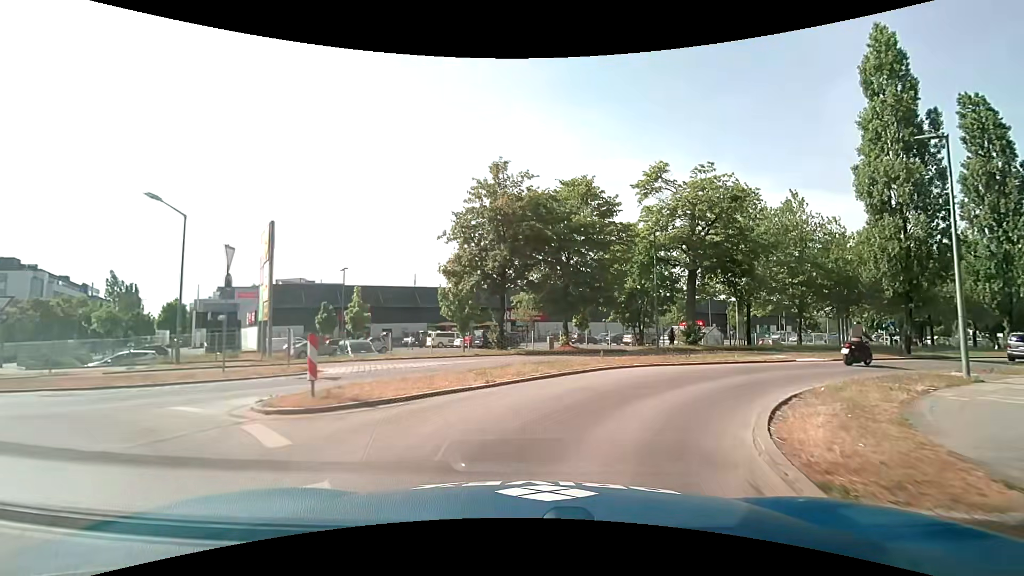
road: tertiary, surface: asphalt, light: Day
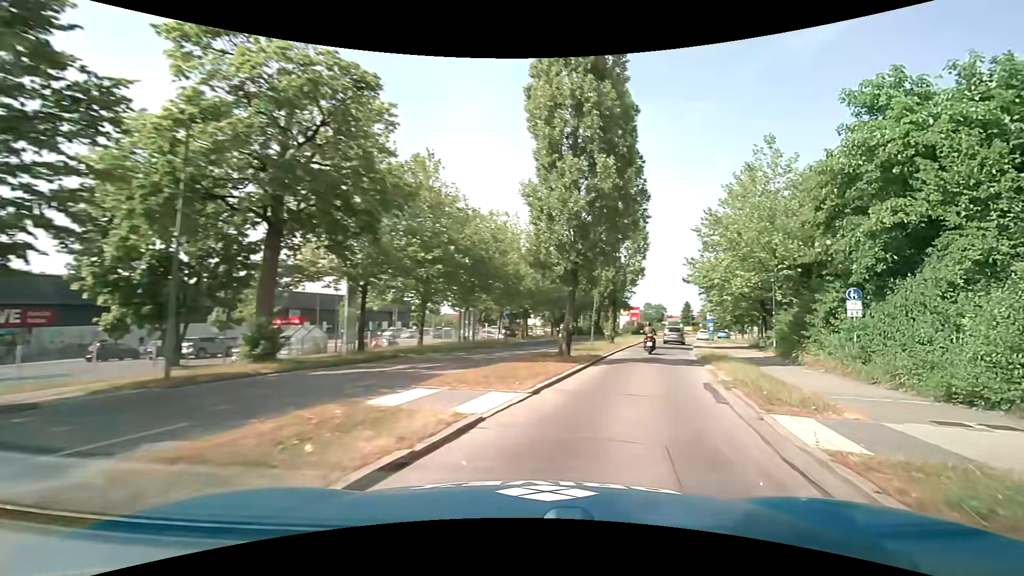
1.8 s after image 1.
(+5.0, +15.0) m; +41°
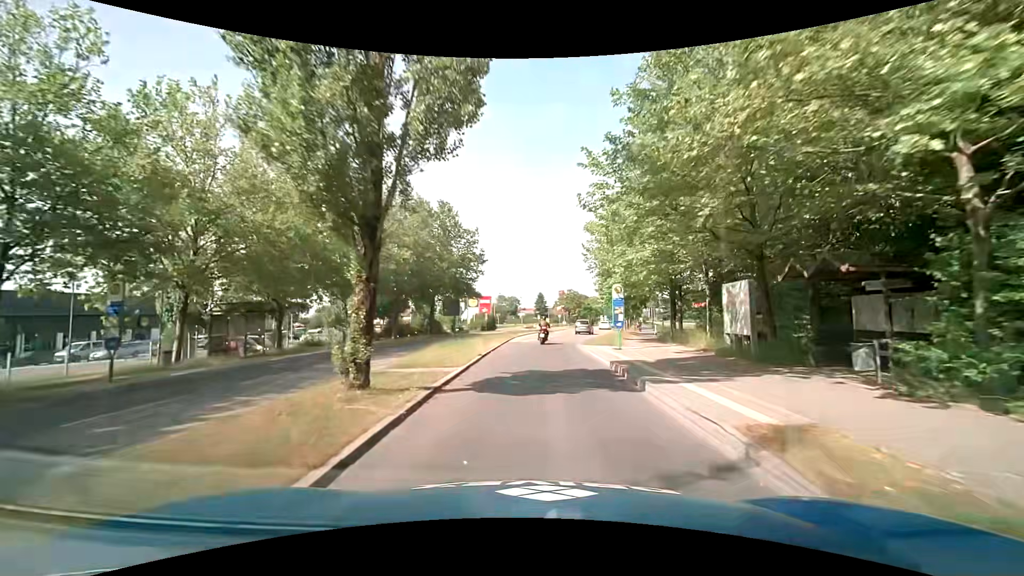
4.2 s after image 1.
(+5.8, +25.3) m; +17°
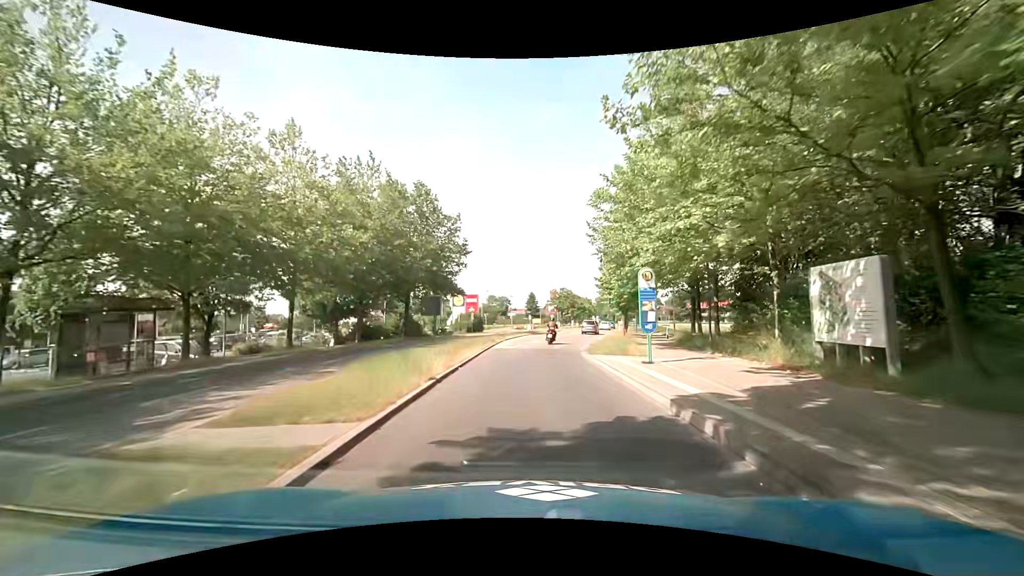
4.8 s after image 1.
(+0.1, +7.4) m; +1°
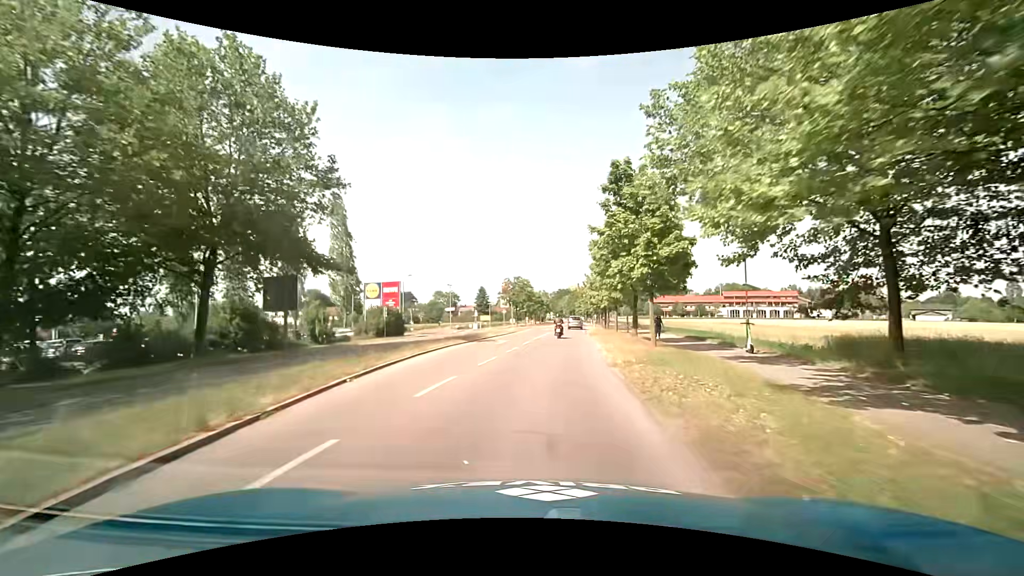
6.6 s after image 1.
(+1.0, +23.3) m; +5°
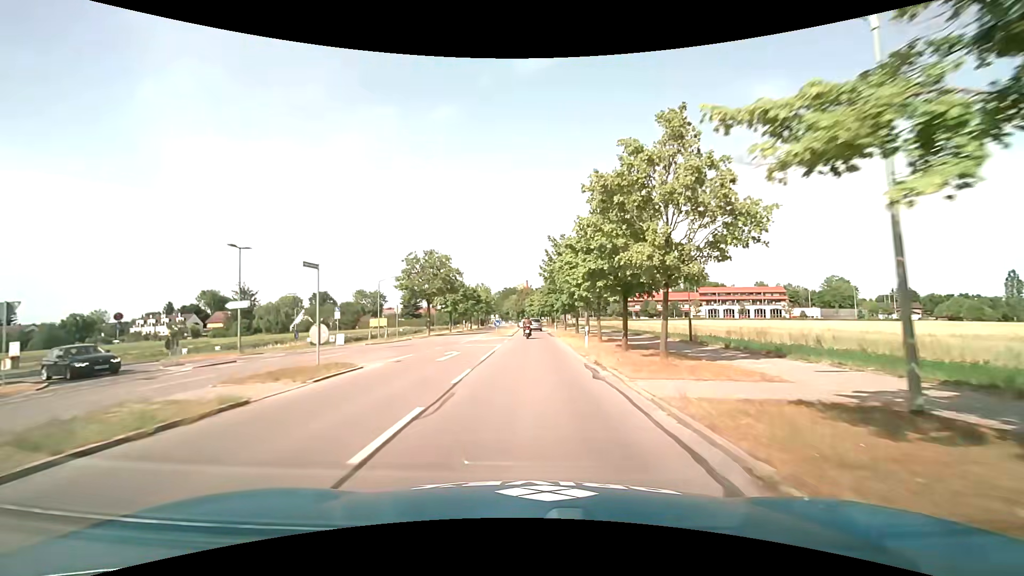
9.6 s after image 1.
(+2.9, +39.6) m; +6°
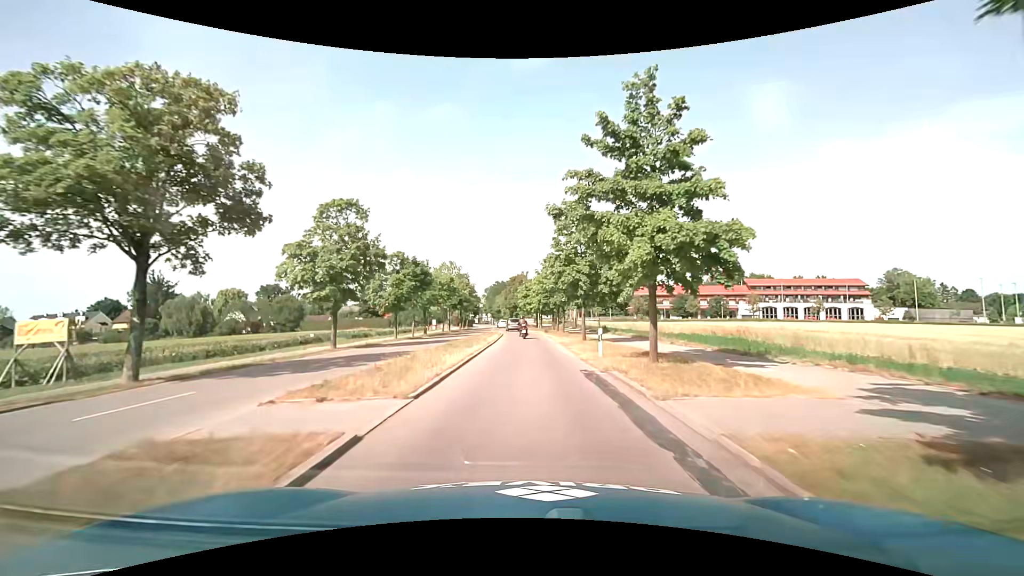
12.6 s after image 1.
(+0.5, +40.4) m; +1°
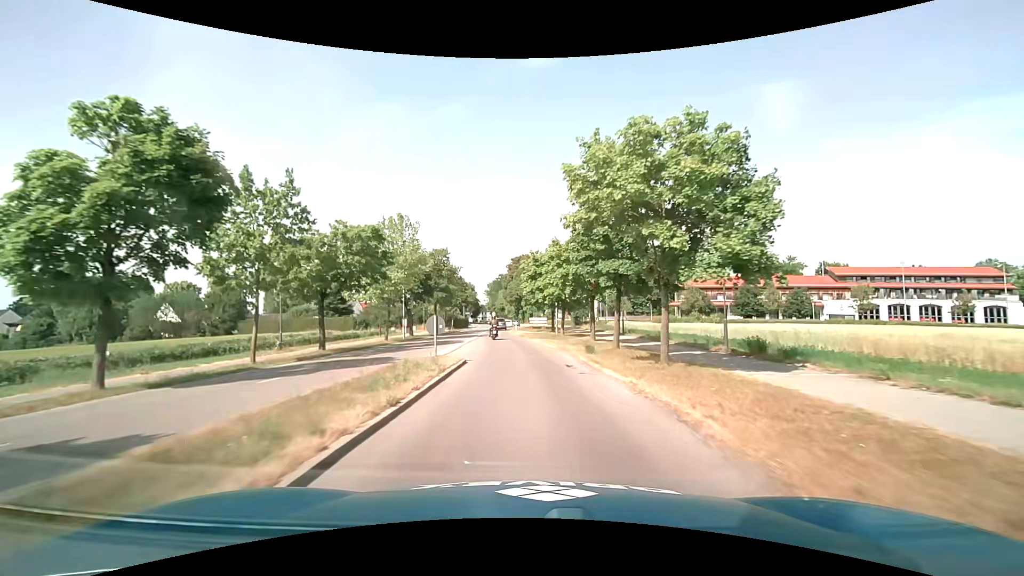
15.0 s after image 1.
(-0.2, +31.7) m; -1°
(0, +10) (-1, +20) (-2, +30) (-2, +40) (-3, +50) (-4, +60) (-4, +70) (-5, +80) (-4, +90) (-4, +100) m
